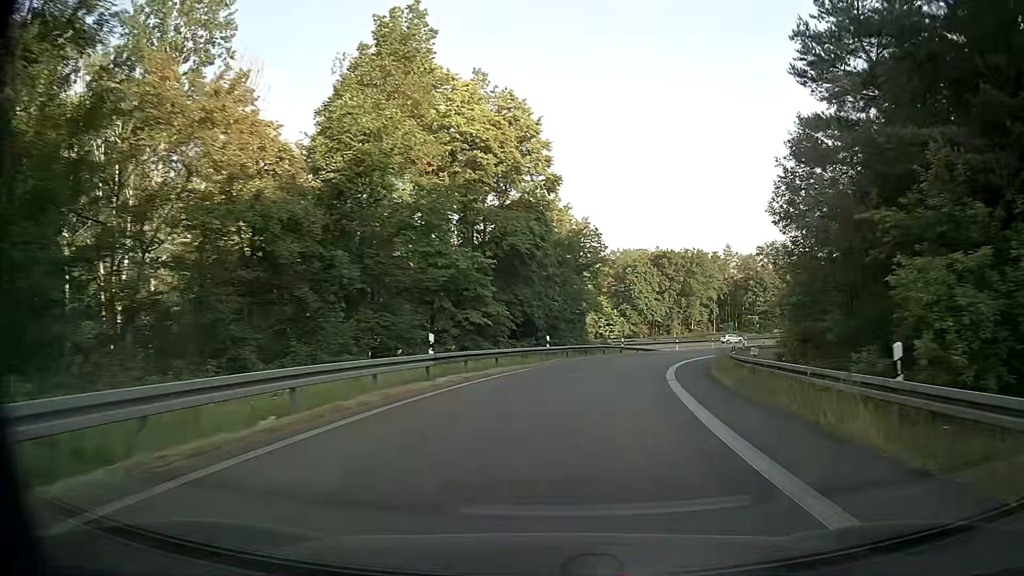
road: motorway_link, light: Day
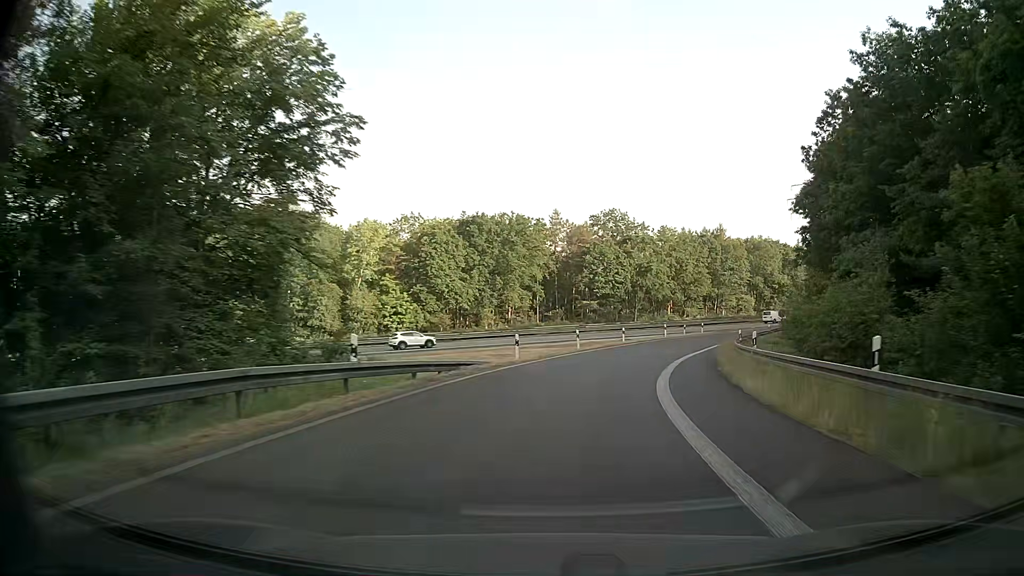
(+5.0, +35.9) m; +16°
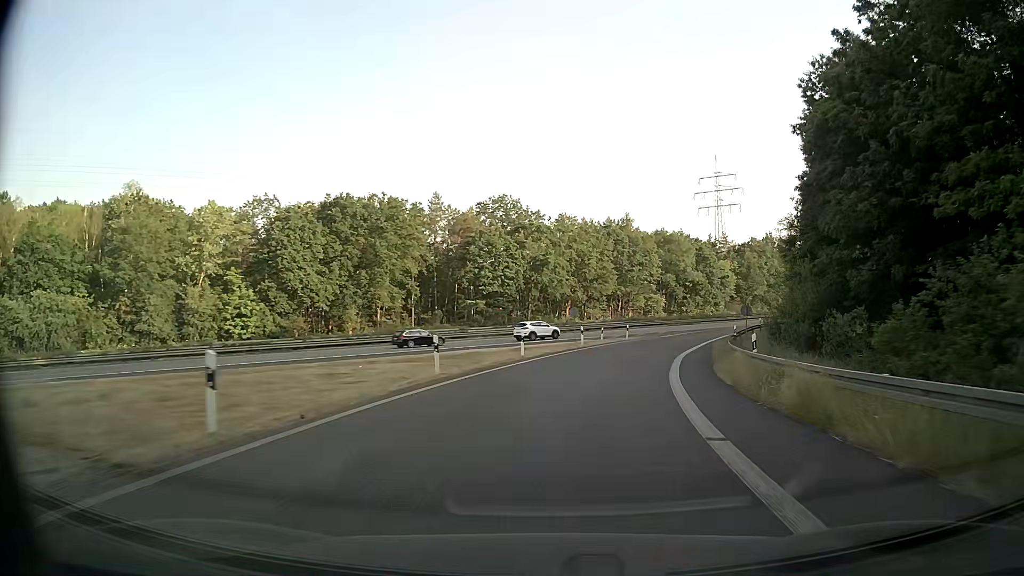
(+1.7, +18.9) m; +10°
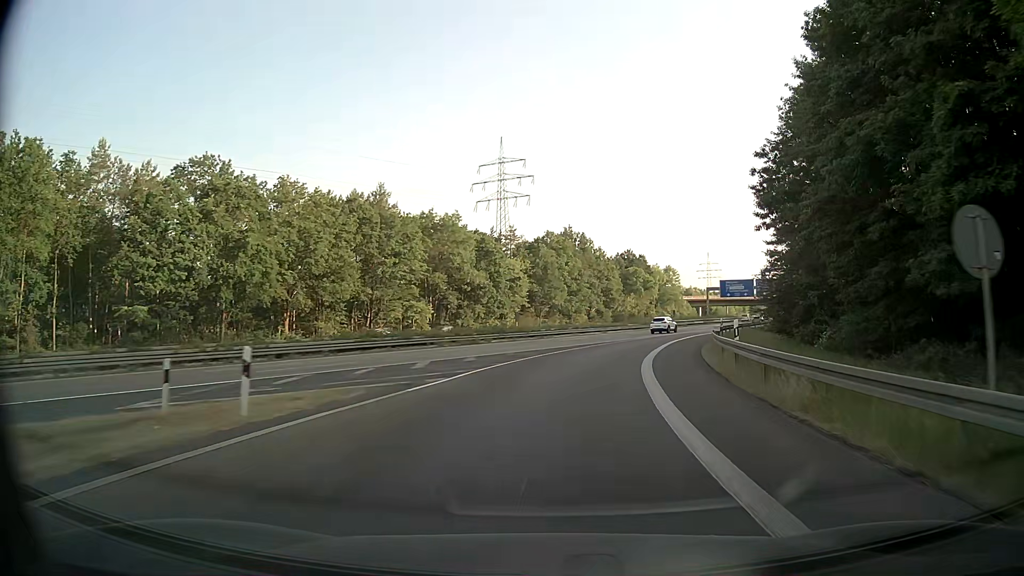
(+6.6, +38.9) m; +18°
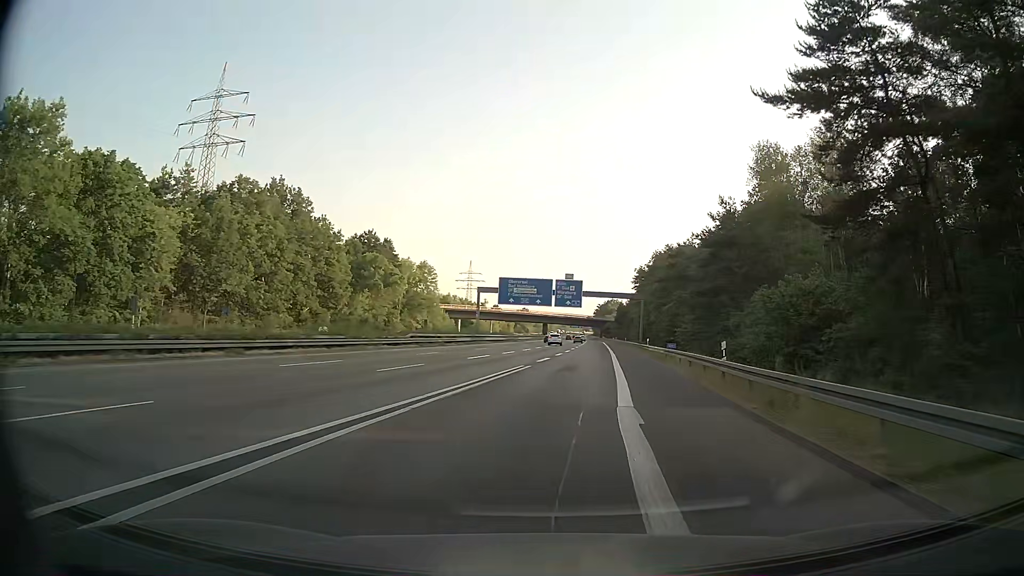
(+10.5, +50.2) m; +22°
